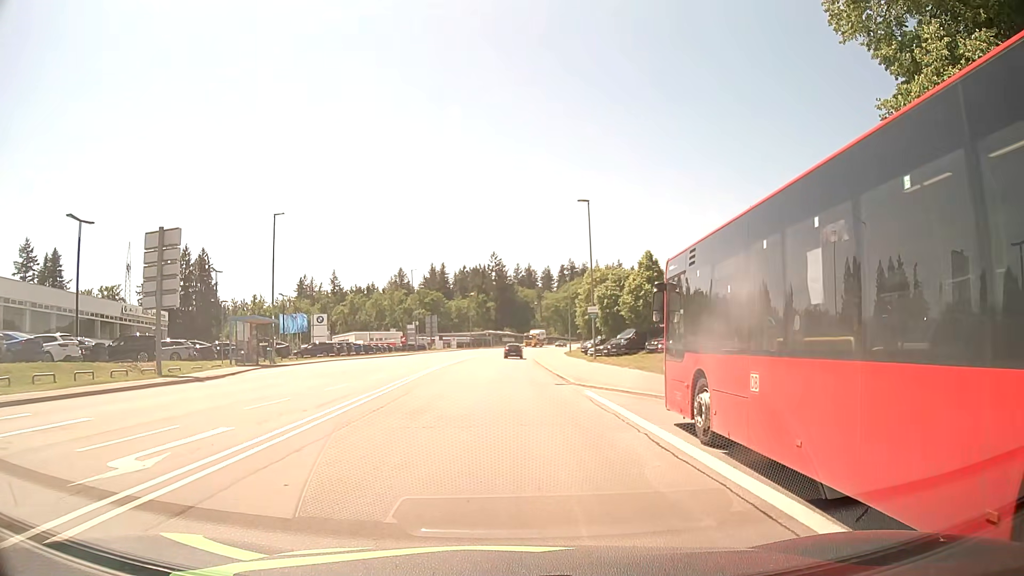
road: secondary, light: Day
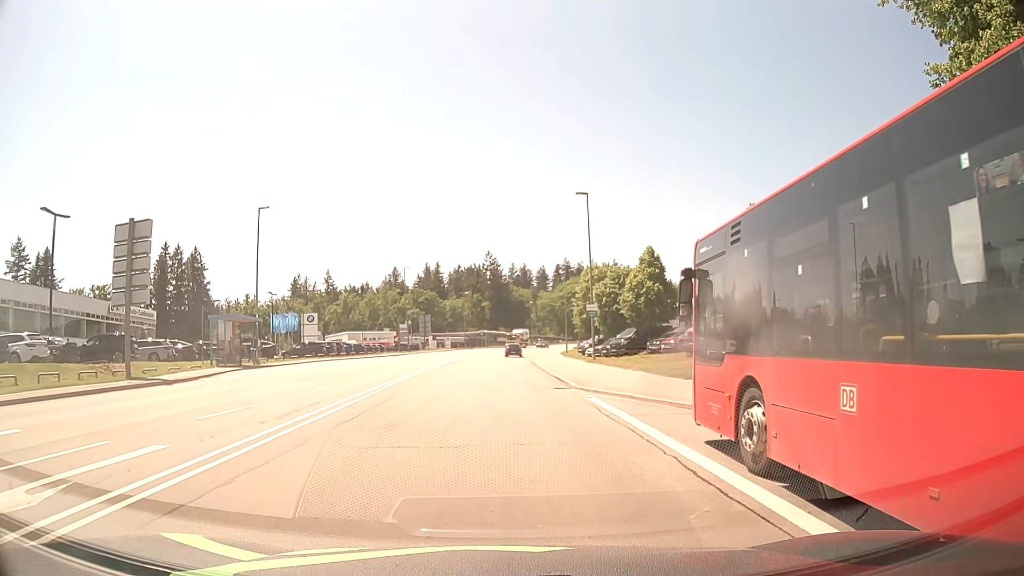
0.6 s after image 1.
(-0.1, +2.1) m; -2°
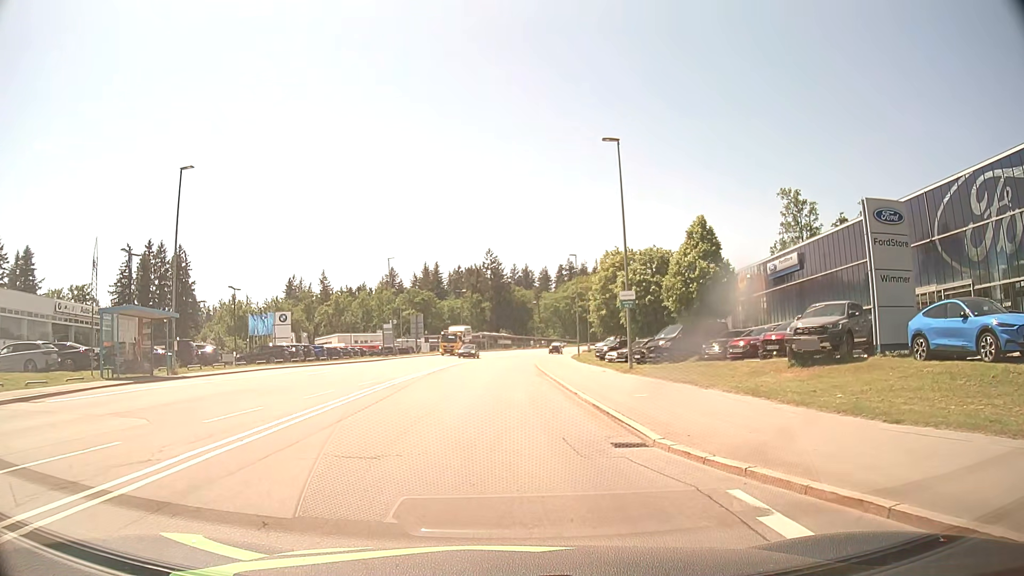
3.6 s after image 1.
(+0.2, +12.0) m; +1°
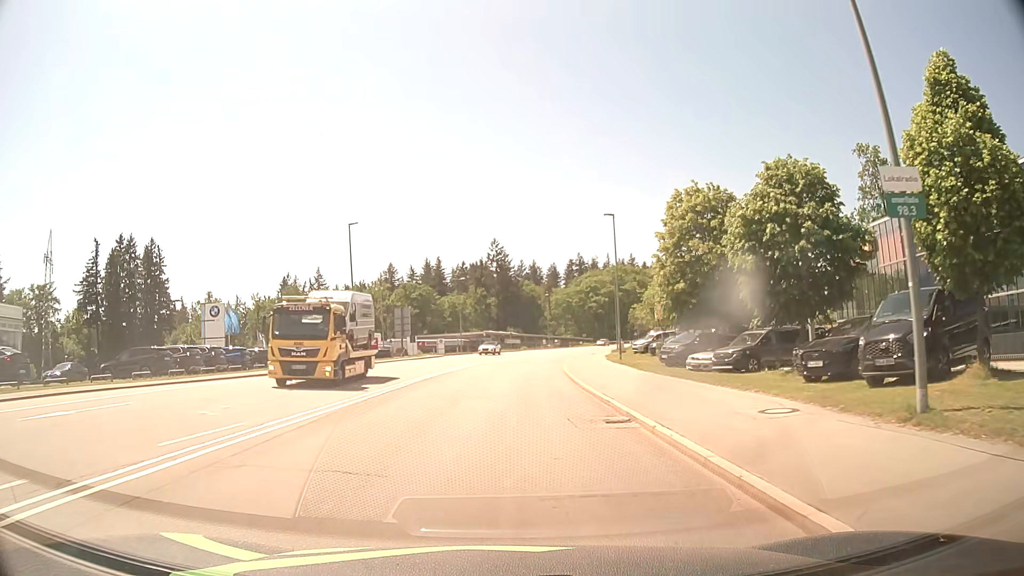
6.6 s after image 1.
(-0.3, +21.3) m; -1°
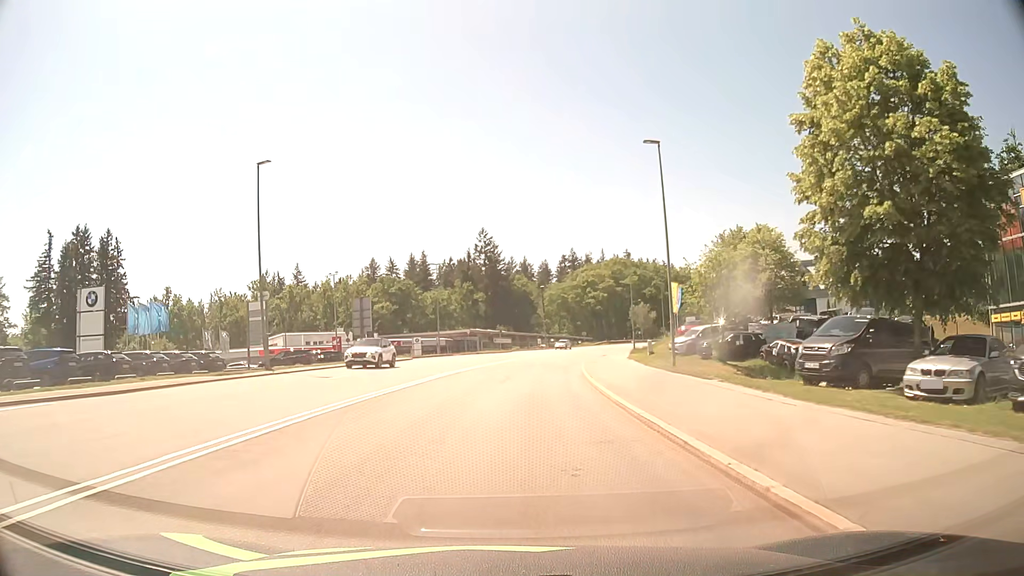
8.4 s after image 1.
(+0.1, +18.0) m; +1°
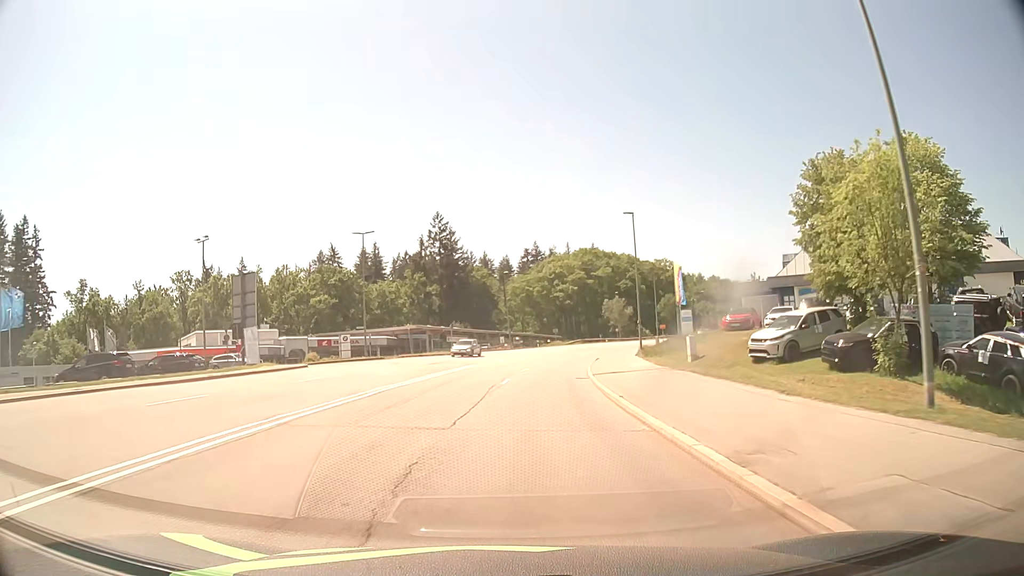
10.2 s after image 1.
(+0.6, +21.3) m; +3°
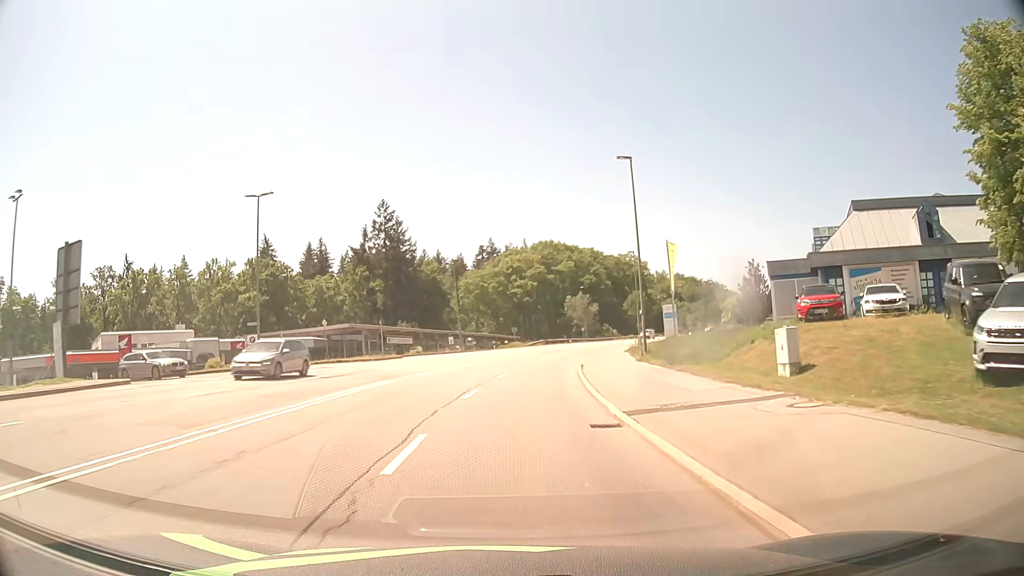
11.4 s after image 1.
(+0.5, +15.3) m; +4°
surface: asphalt
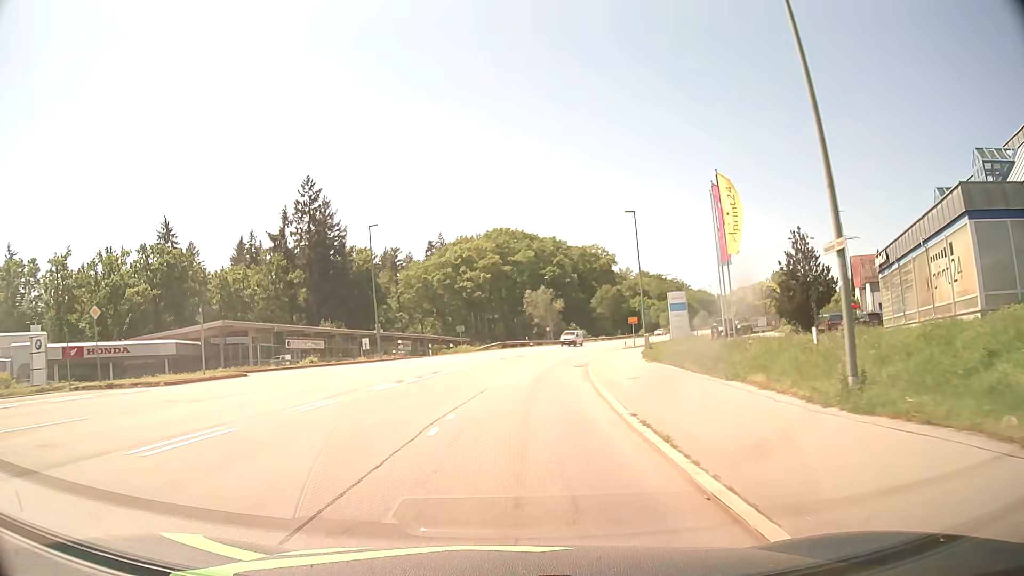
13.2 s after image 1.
(+0.9, +24.1) m; +4°
(0, +10) (+1, +20) (+2, +30) (+3, +40) (+5, +50) (+7, +59) (+9, +69) (+12, +79) (+16, +88) (+20, +97) m
